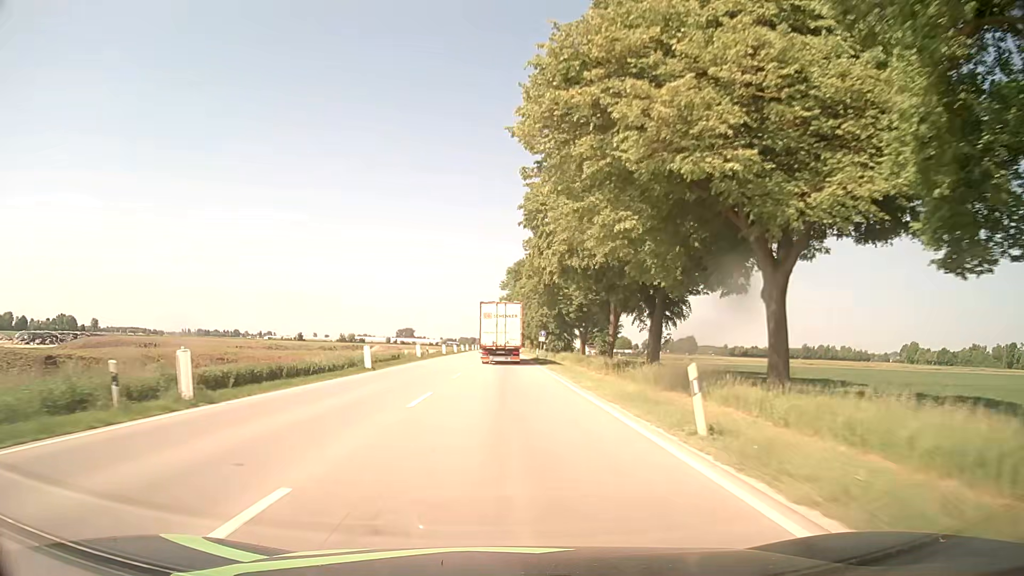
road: unclassified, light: Day
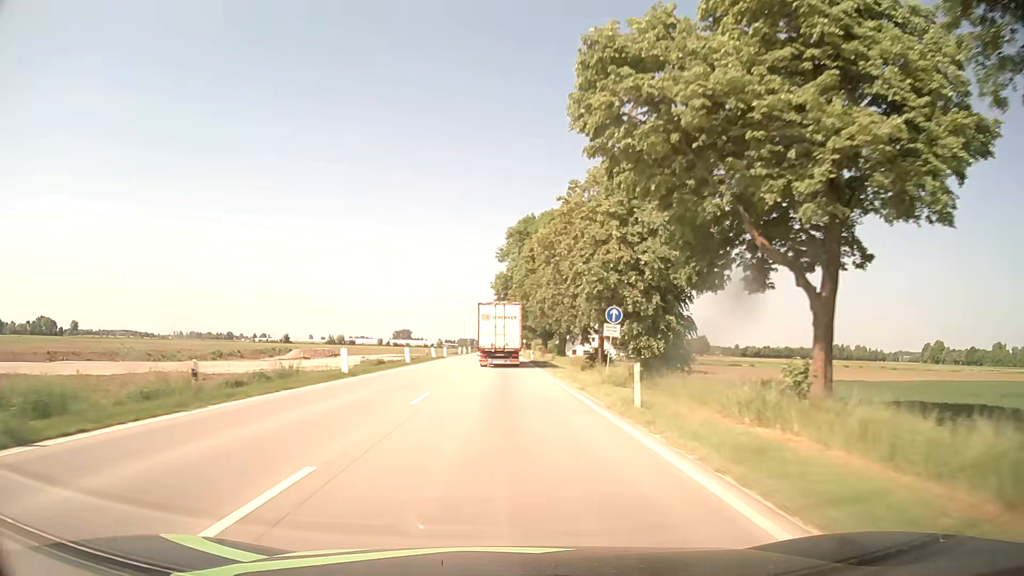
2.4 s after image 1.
(+0.5, +46.8) m; +1°
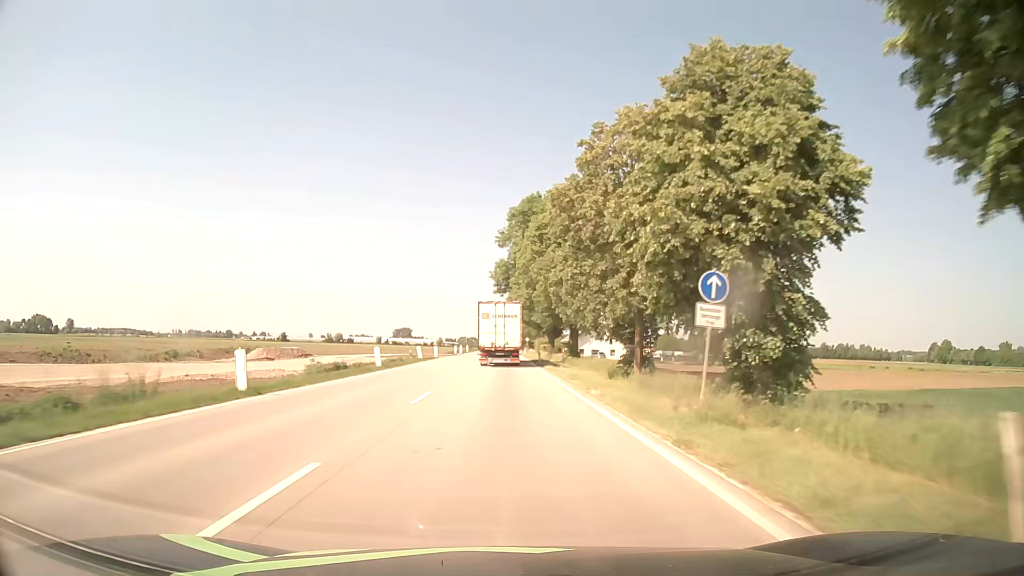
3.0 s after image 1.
(0.0, +11.8) m; 0°
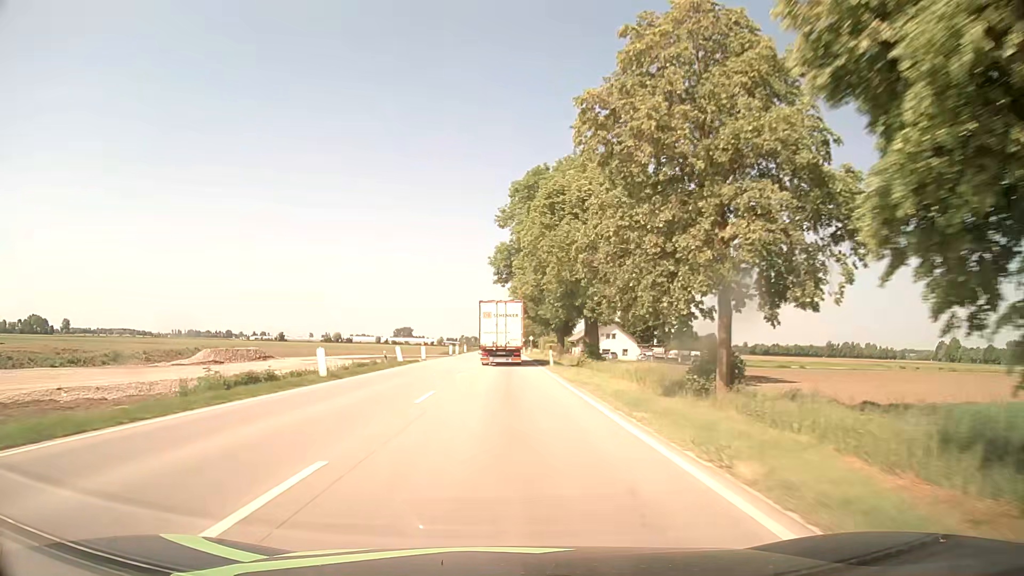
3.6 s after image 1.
(+0.1, +11.8) m; 0°
(0, +10) (0, +20) (0, +30) (0, +40) (0, +50) (0, +60) (0, +70) (0, +80) (0, +90) (0, +100) m
